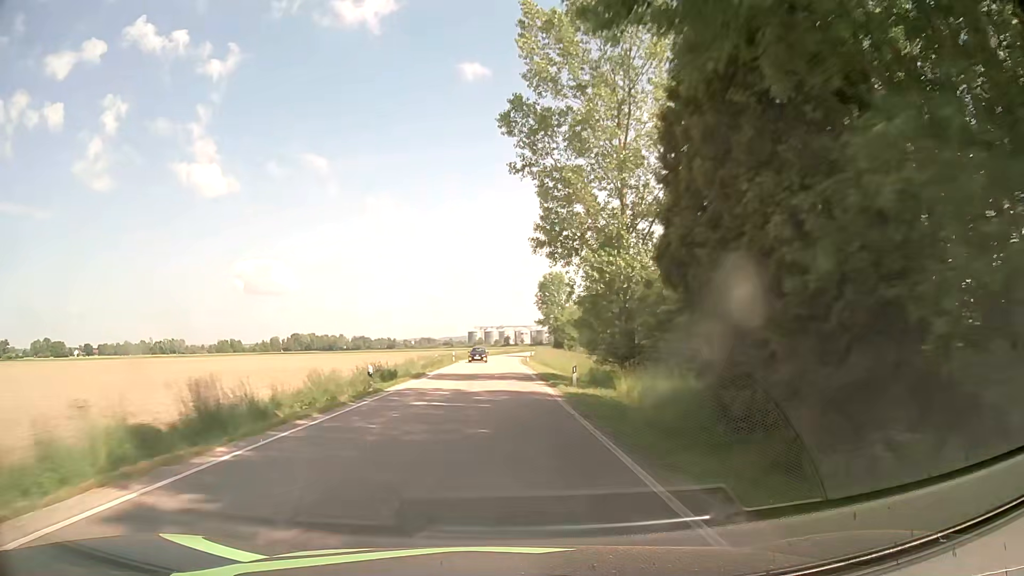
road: secondary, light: Day
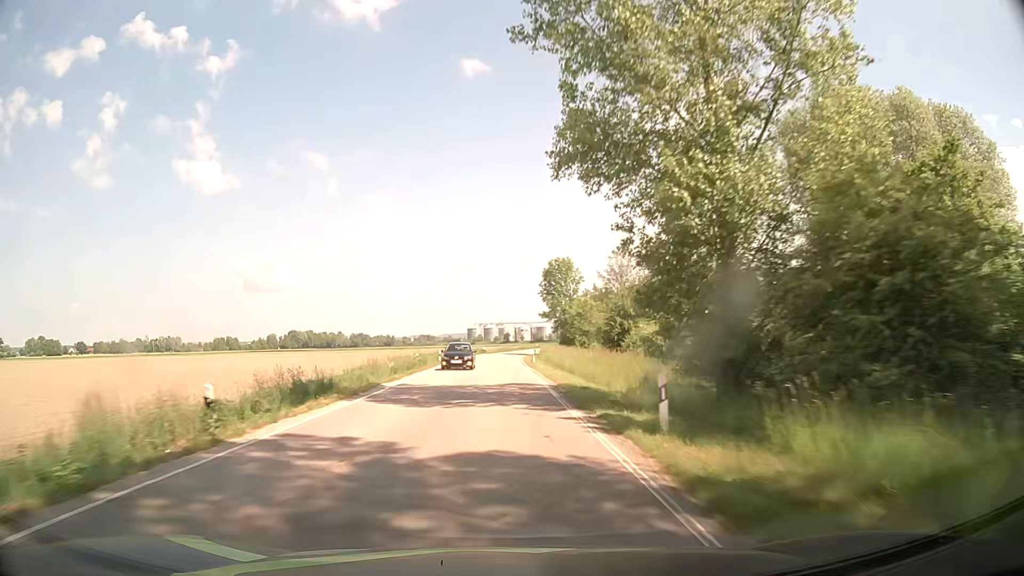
(0.0, +13.2) m; 0°
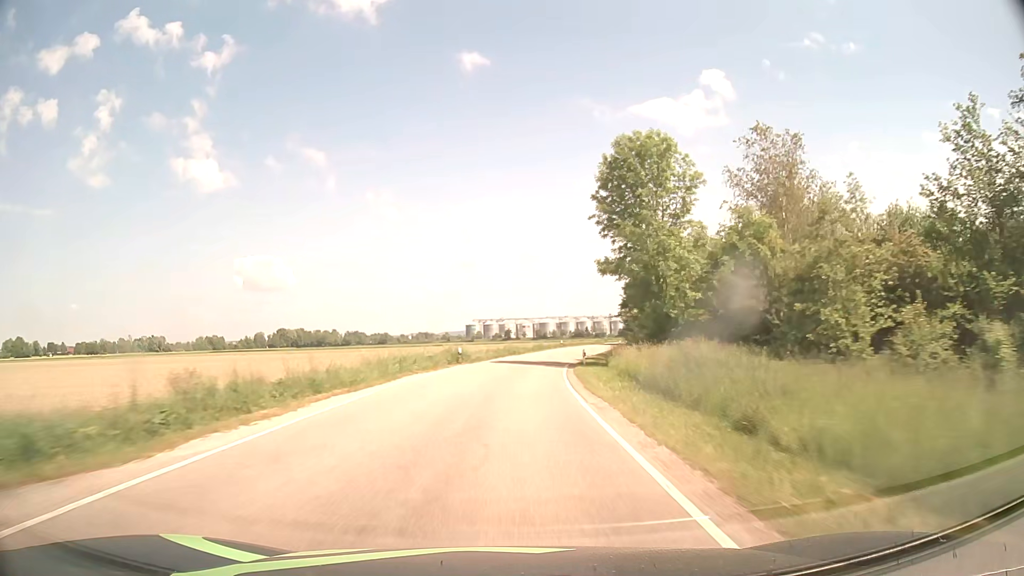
(-0.3, +54.2) m; 0°
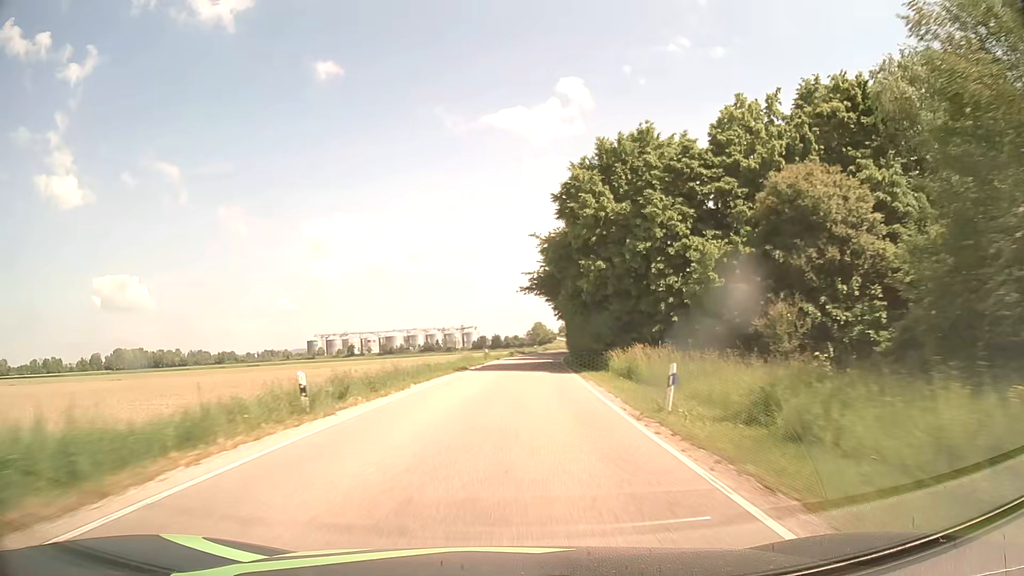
(+7.5, +68.8) m; +13°
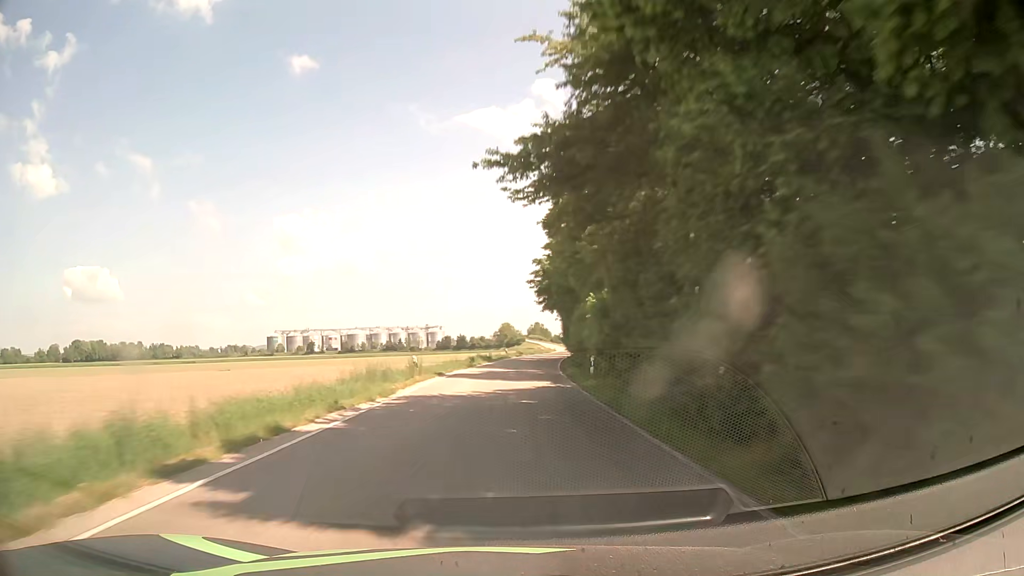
(+0.6, +28.0) m; +2°
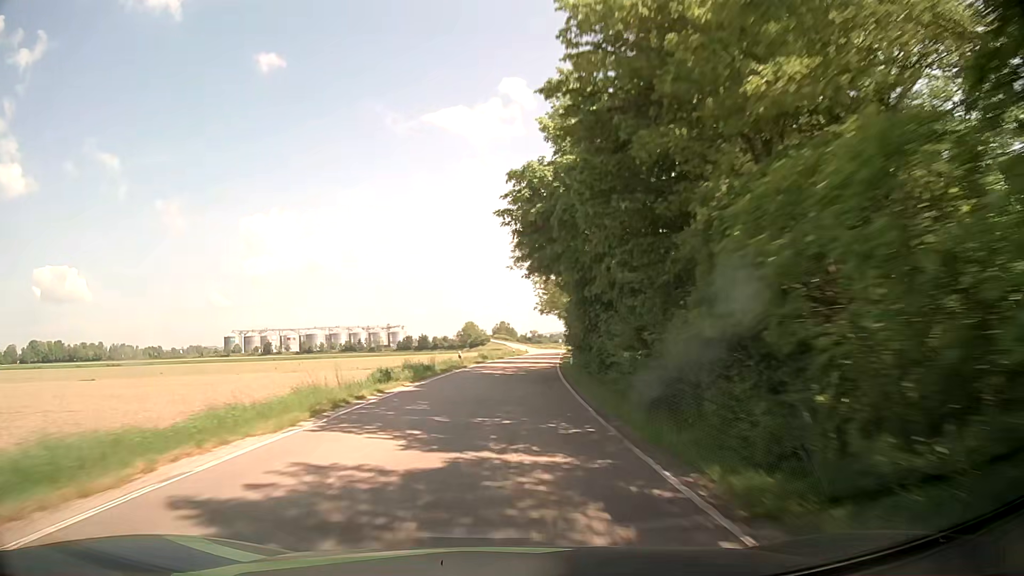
(+0.8, +28.1) m; +3°
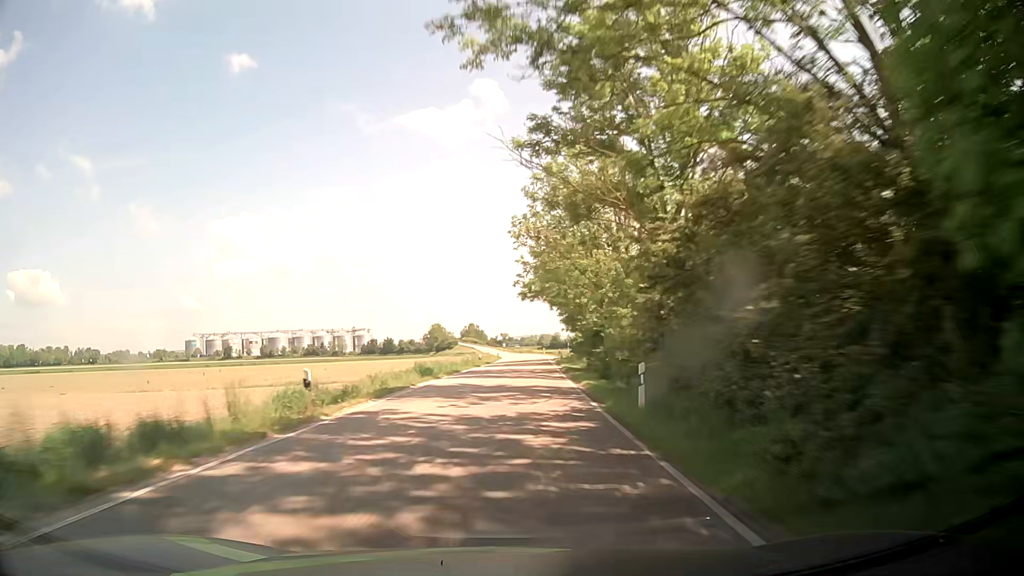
(+0.7, +28.2) m; +3°
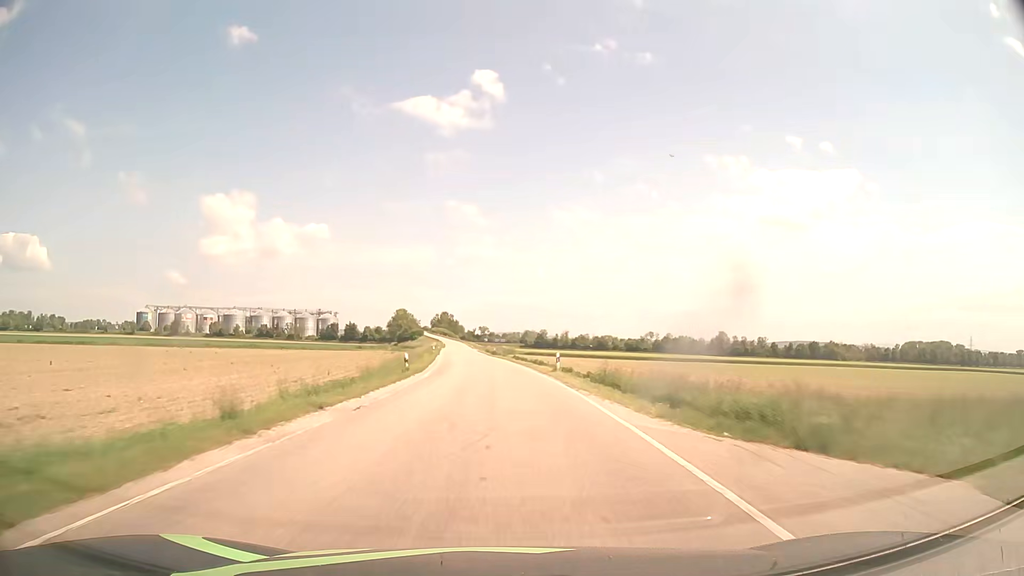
(+2.9, +70.7) m; +2°
(0, +10) (0, +20) (-1, +30) (-1, +40) (-2, +50) (-2, +60) (-3, +70) (-4, +80) (-5, +90) (-6, +100) m
